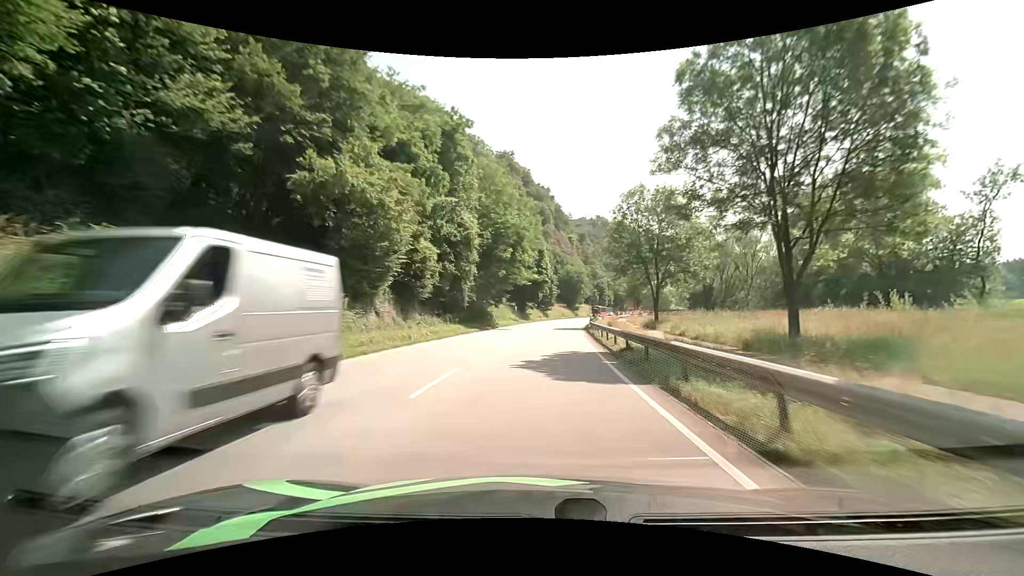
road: primary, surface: asphalt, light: Day
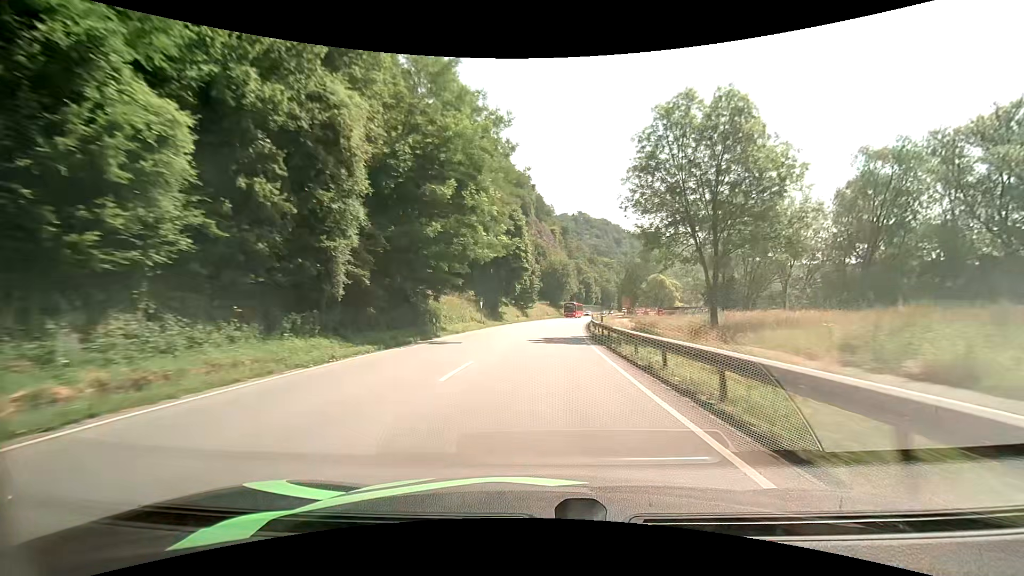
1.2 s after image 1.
(+0.5, +21.7) m; +3°
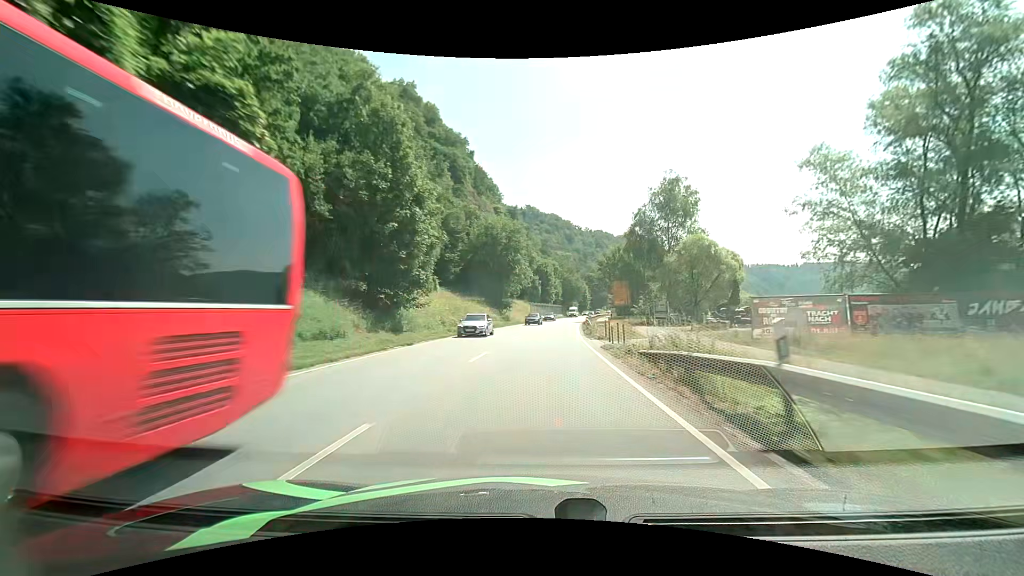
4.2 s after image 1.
(+2.7, +54.7) m; +5°
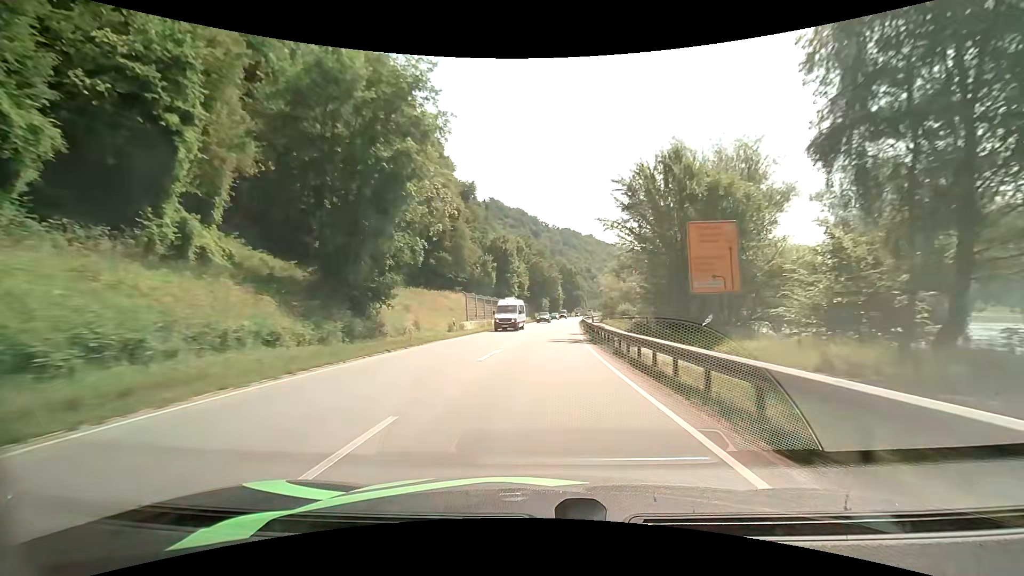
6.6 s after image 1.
(+1.9, +45.1) m; +4°
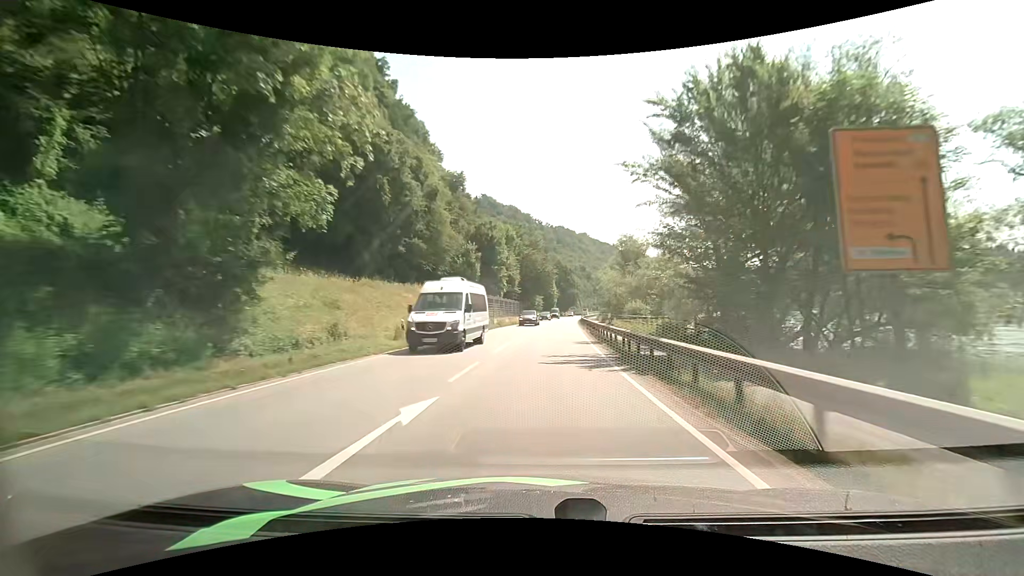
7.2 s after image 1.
(+0.1, +11.5) m; +1°
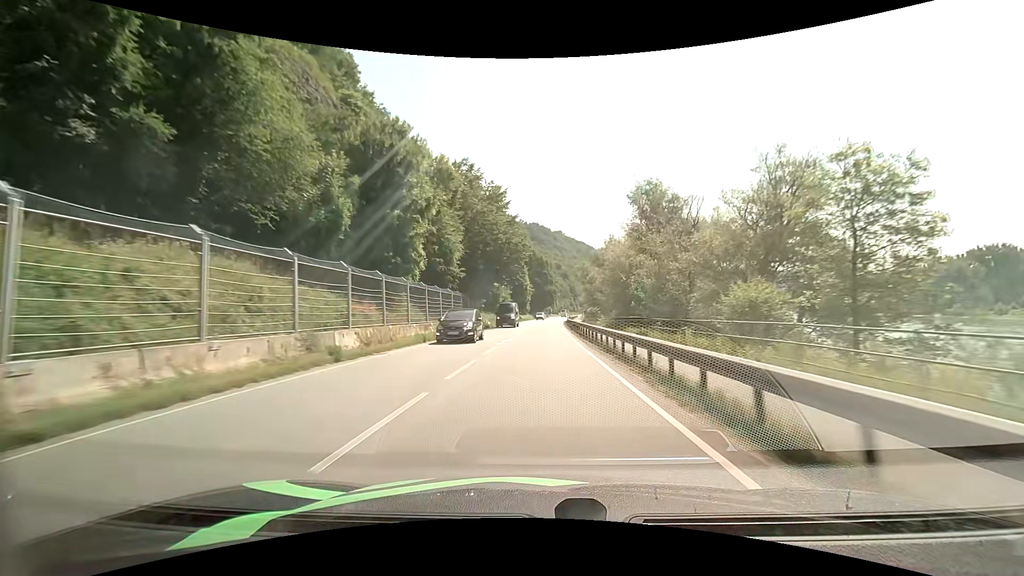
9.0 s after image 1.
(+1.2, +35.2) m; +3°
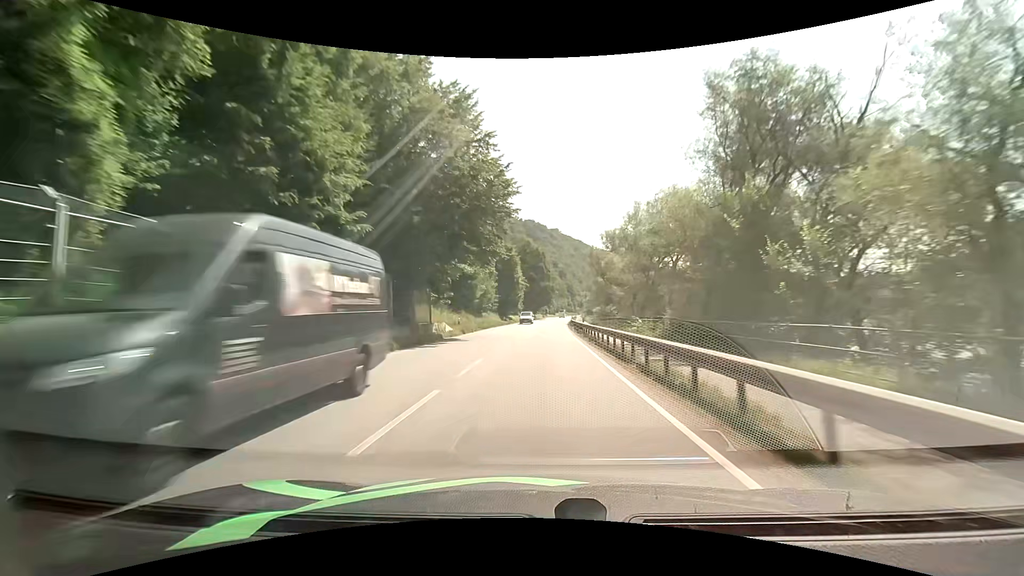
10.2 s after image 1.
(+0.1, +23.6) m; 0°
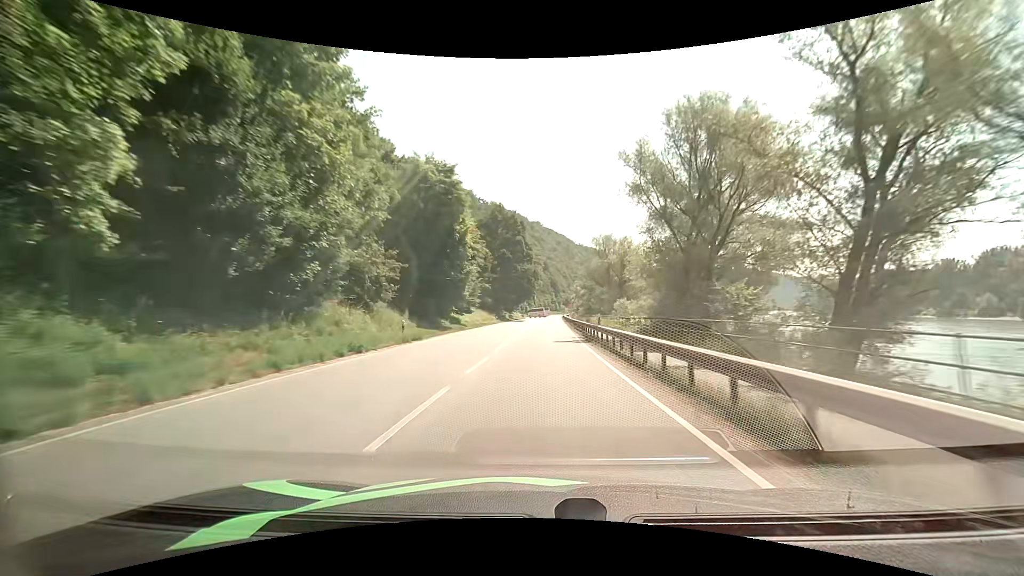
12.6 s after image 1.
(+0.9, +47.8) m; +2°
(0, +10) (0, +20) (0, +30) (+1, +40) (+1, +50) (+1, +60) (+1, +70) (+2, +80) (+2, +90) (+3, +100) m
